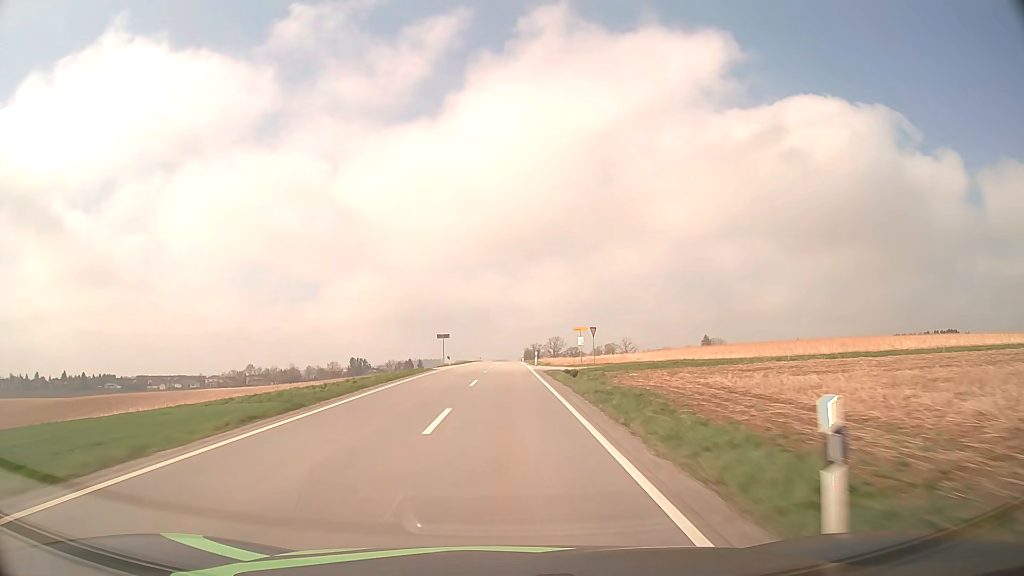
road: tertiary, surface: asphalt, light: Day
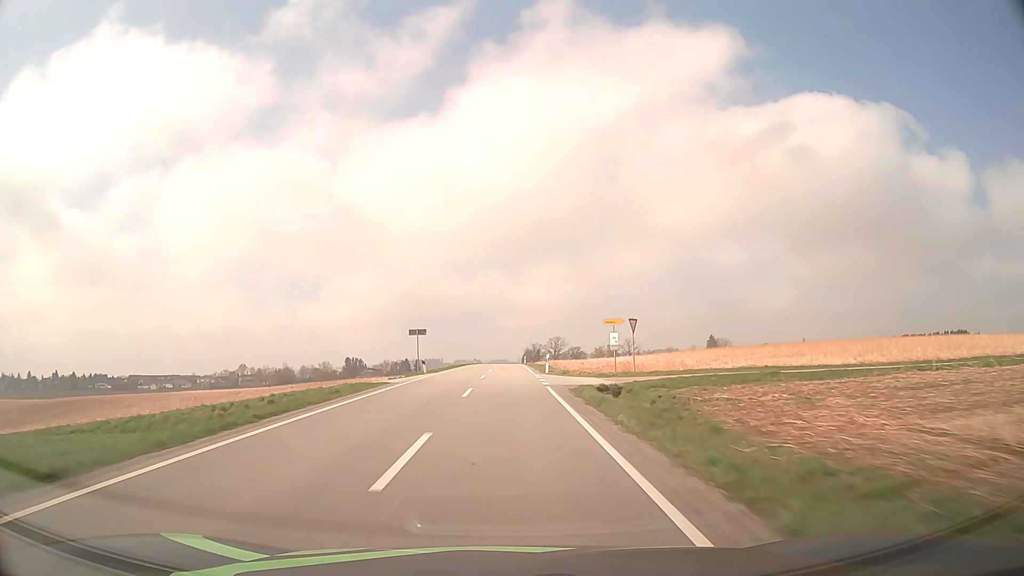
(0.0, +15.9) m; 0°
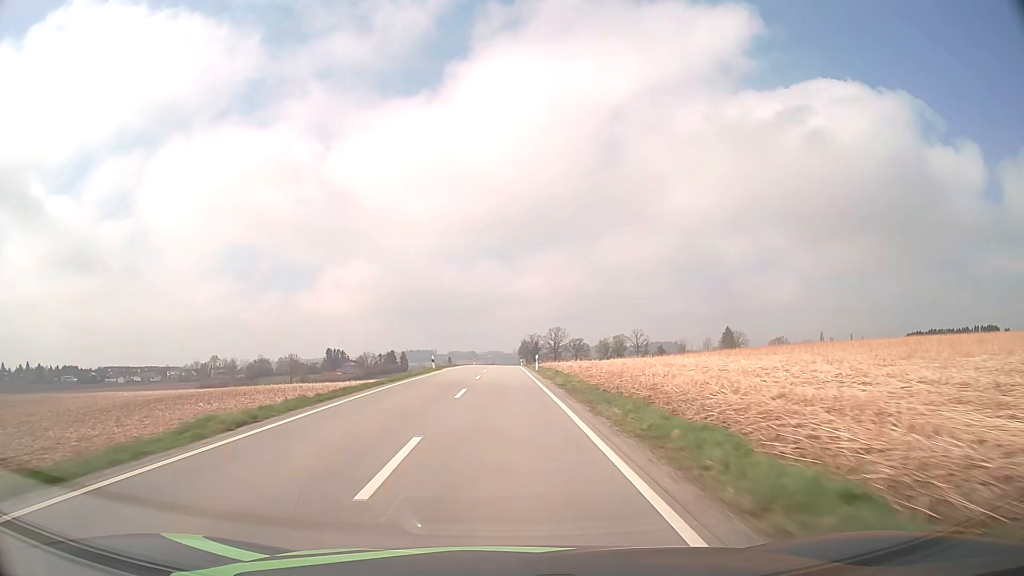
(+0.1, +48.2) m; 0°
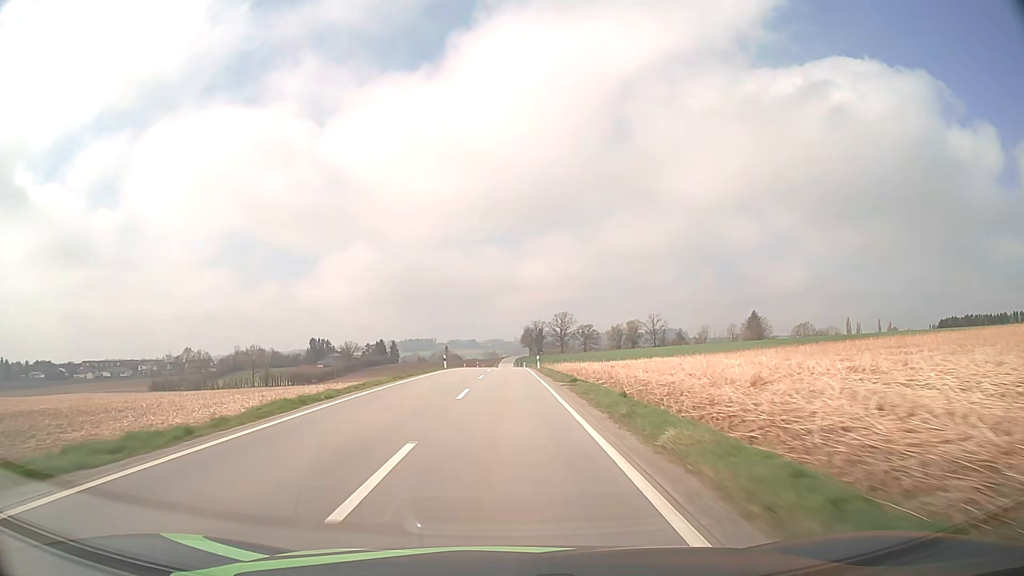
(0.0, +48.8) m; 0°
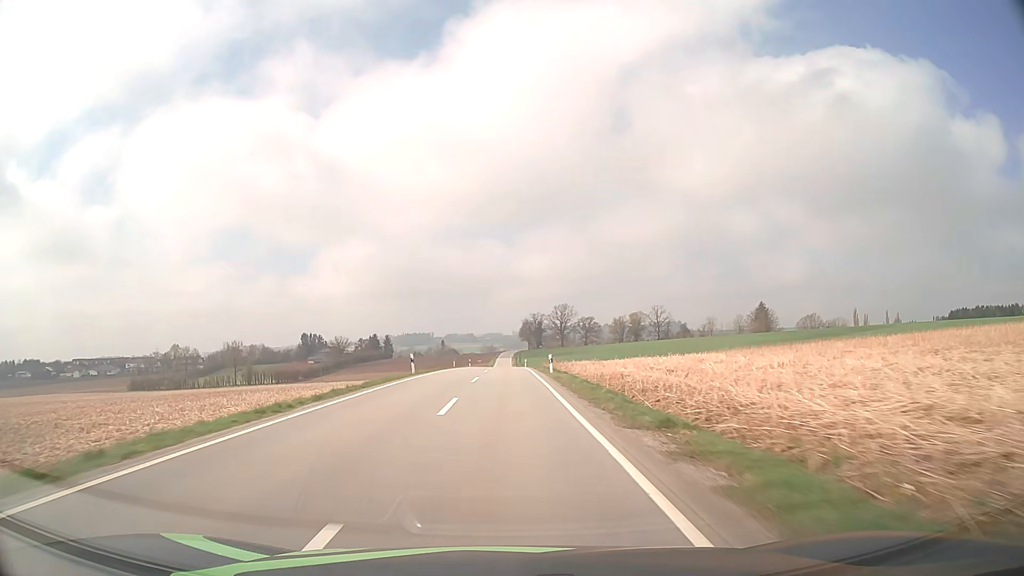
(0.0, +16.1) m; 0°
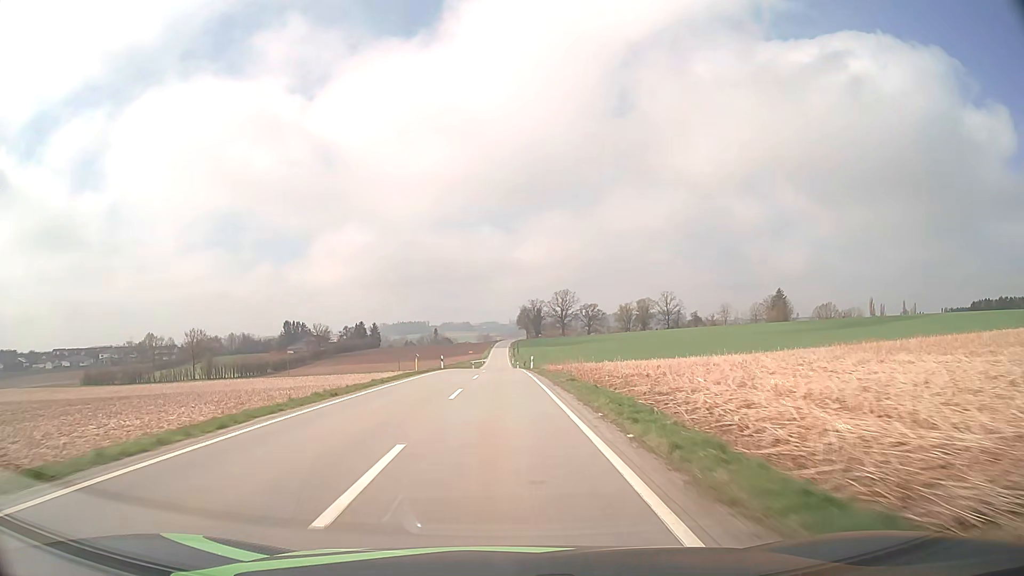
(+0.1, +31.5) m; 0°
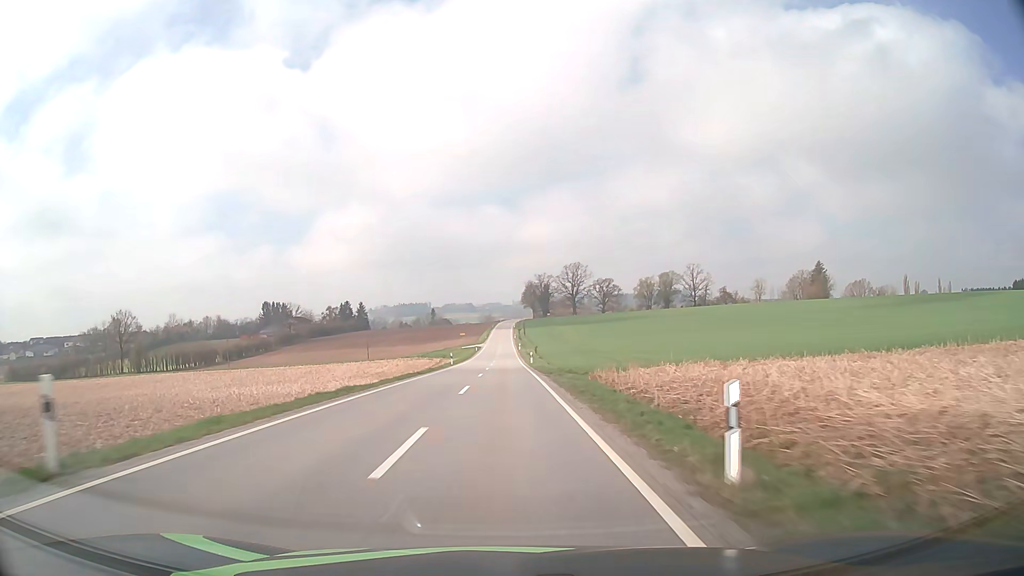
(-0.1, +45.9) m; 0°
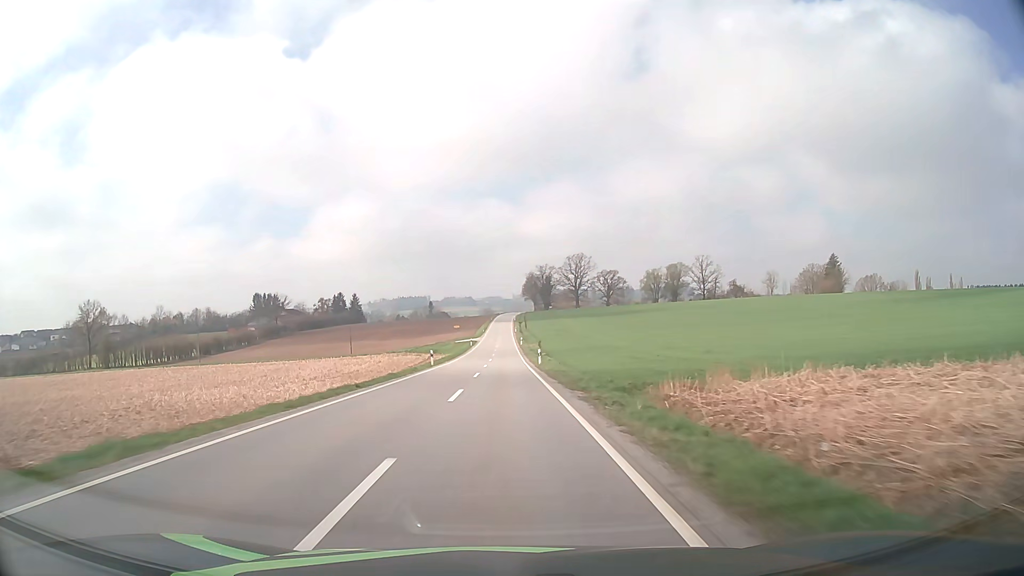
(0.0, +15.0) m; 0°
(0, +10) (0, +20) (0, +30) (0, +40) (0, +50) (0, +60) (0, +70) (0, +80) (0, +90) (0, +100) m
